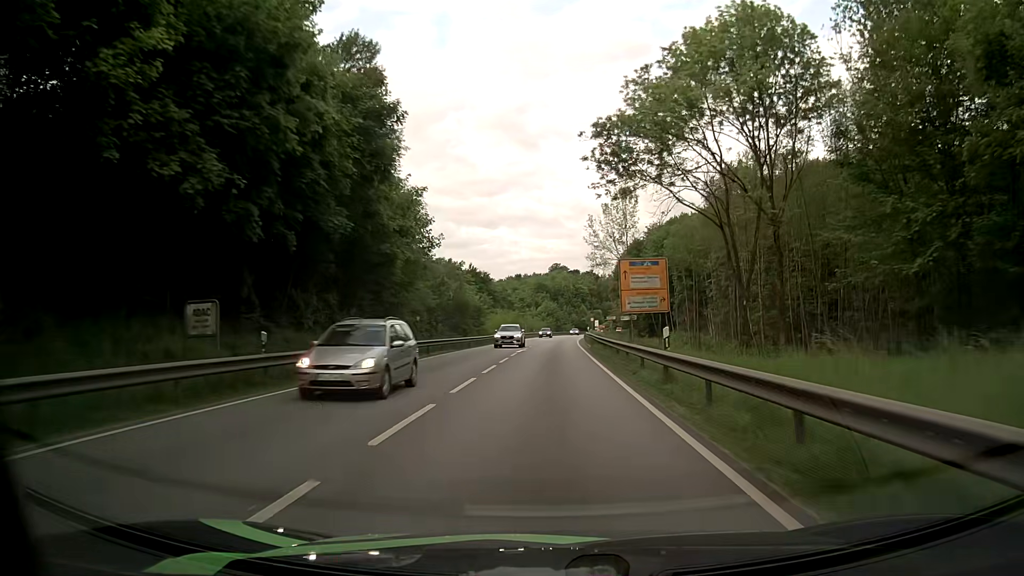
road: primary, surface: asphalt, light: Day
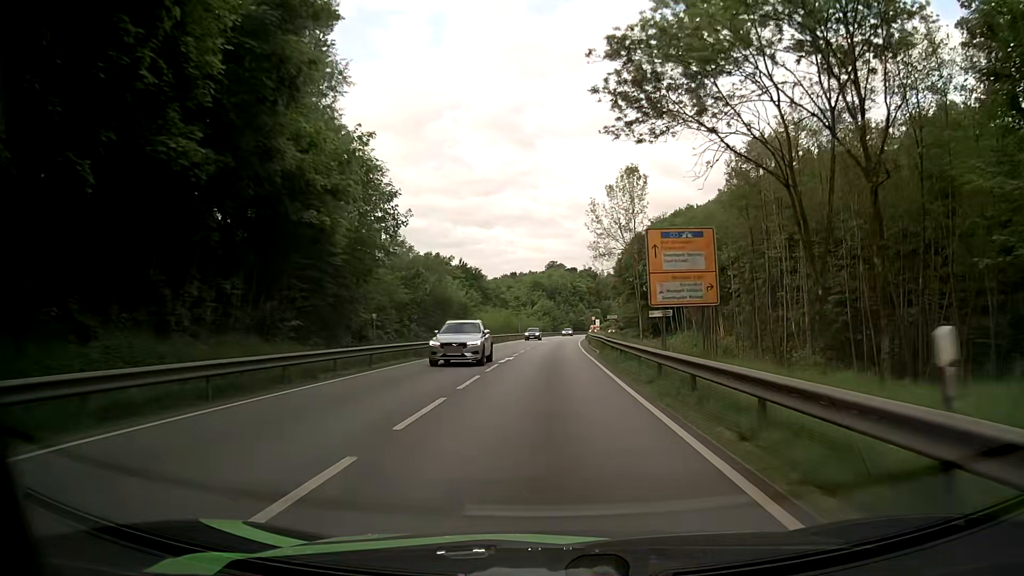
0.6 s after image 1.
(0.0, +10.9) m; 0°
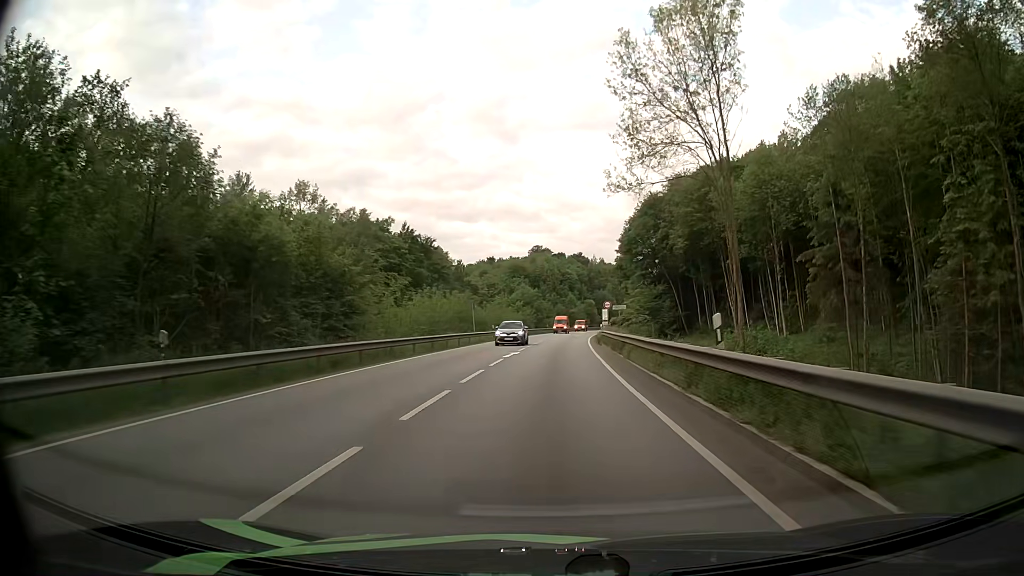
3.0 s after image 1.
(+0.6, +41.4) m; +1°
(0, +10) (0, +20) (0, +30) (+1, +40) (+1, +50) (+2, +60) (+2, +70) (+3, +80) (+4, +90) (+5, +100) m
